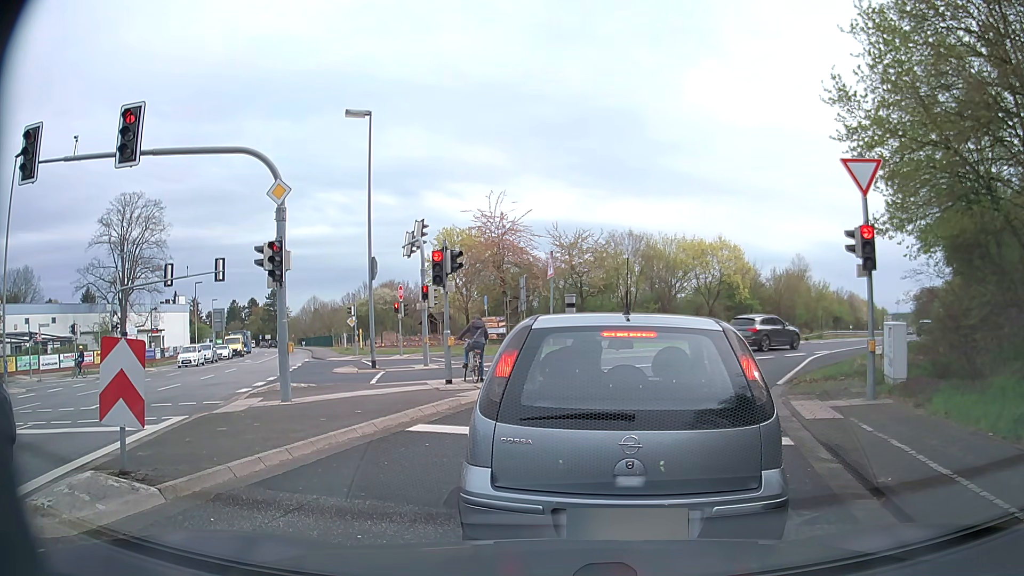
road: secondary_link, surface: asphalt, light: Day
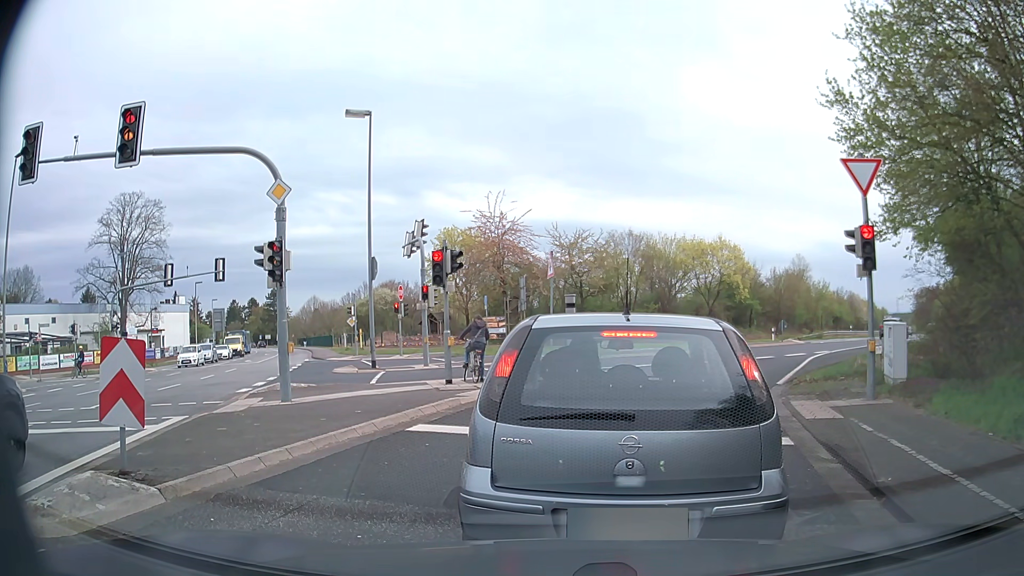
(0.0, 0.0) m; 0°
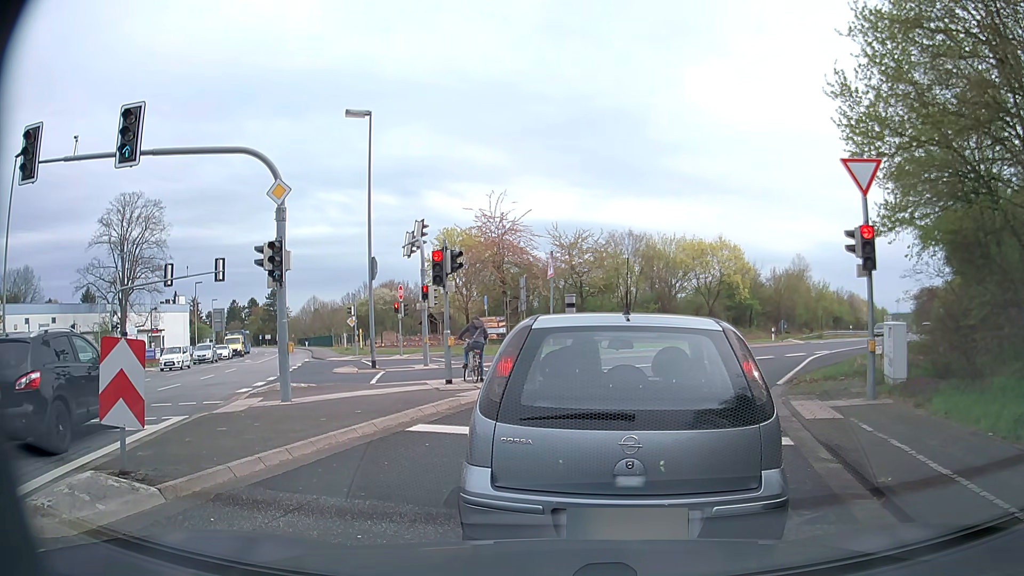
(0.0, 0.0) m; 0°
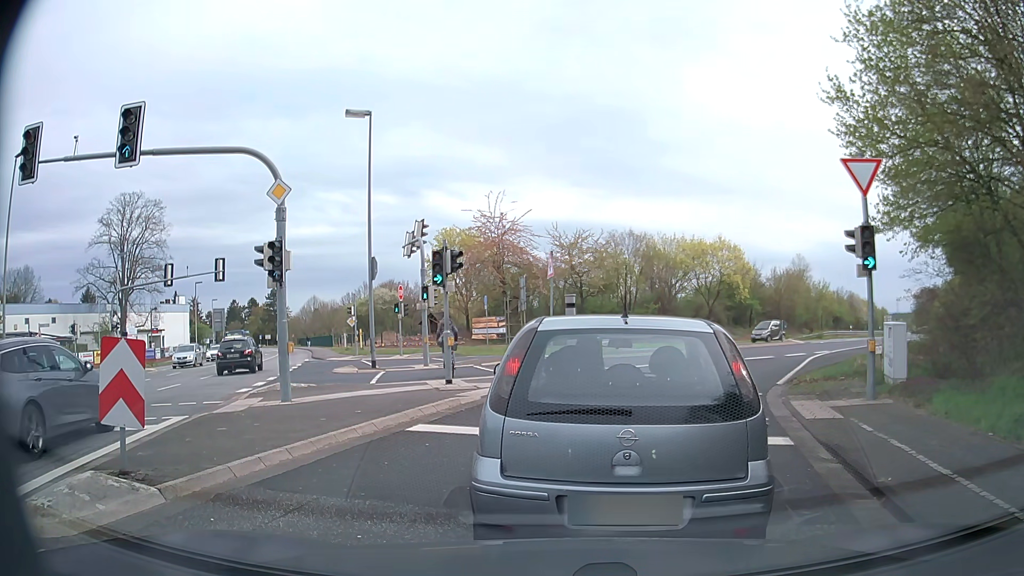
(0.0, 0.0) m; 0°
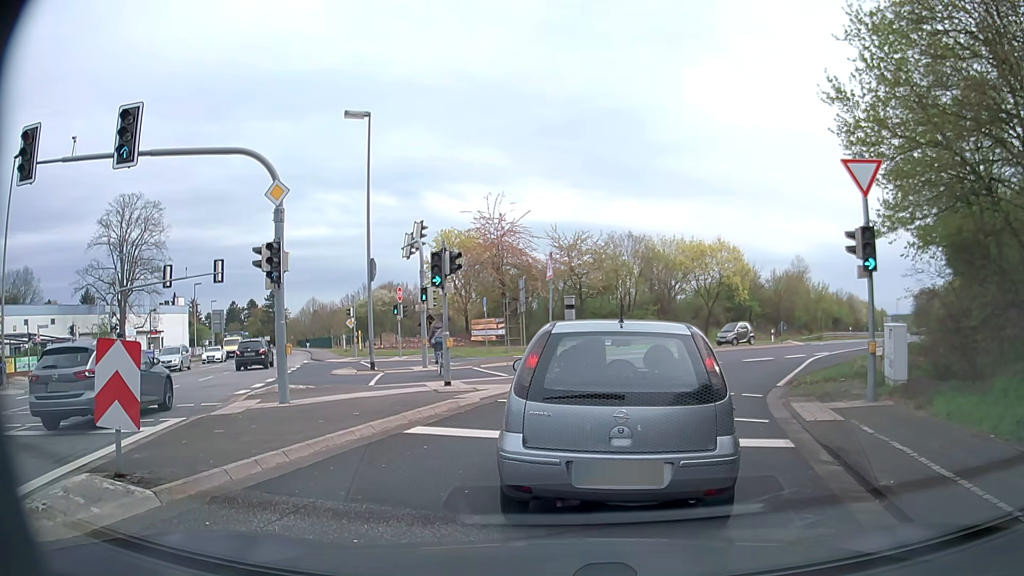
(0.0, 0.0) m; 0°
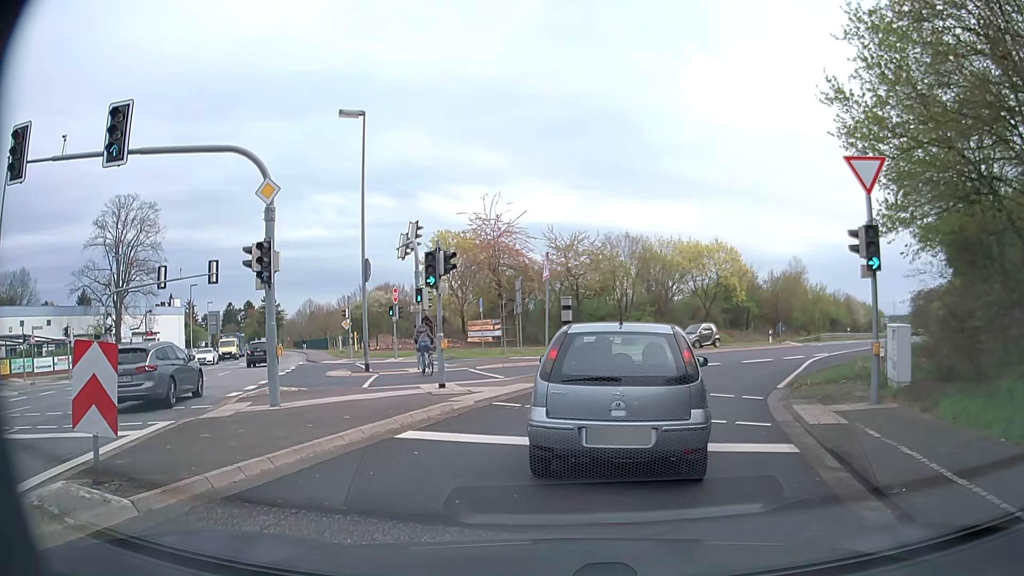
(0.0, +0.3) m; 0°
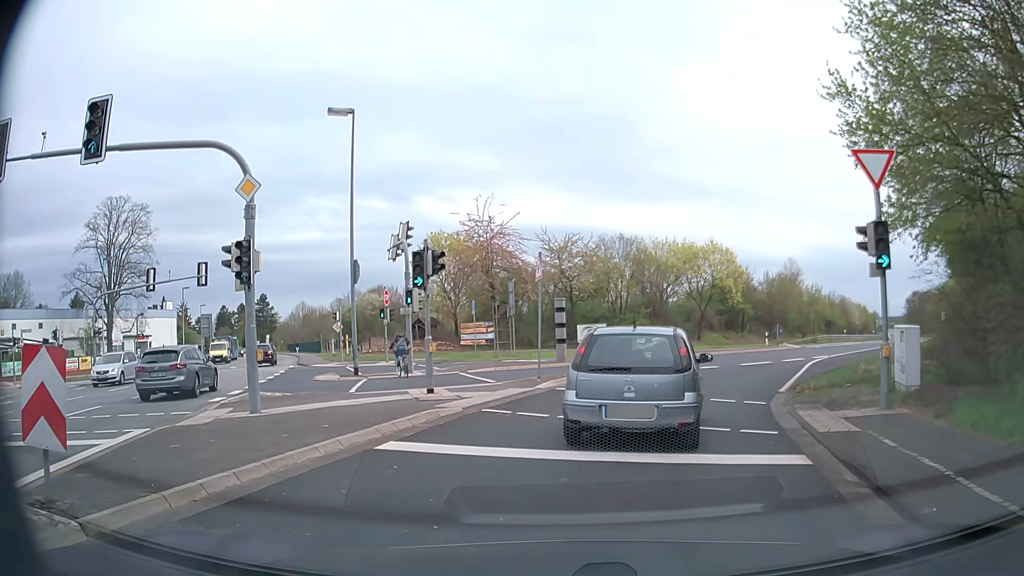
(0.0, +0.7) m; +3°
